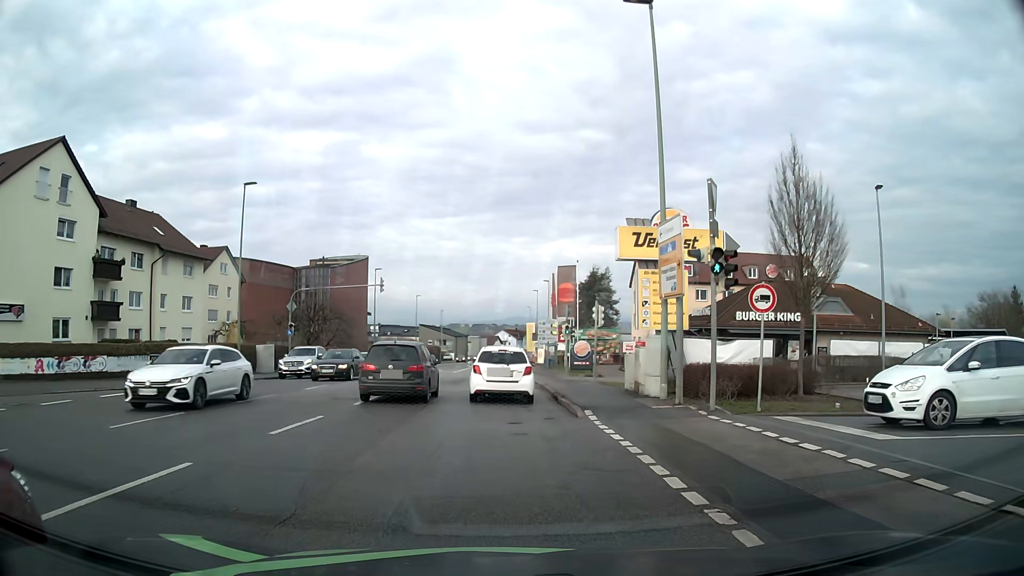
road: tertiary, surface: asphalt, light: Day
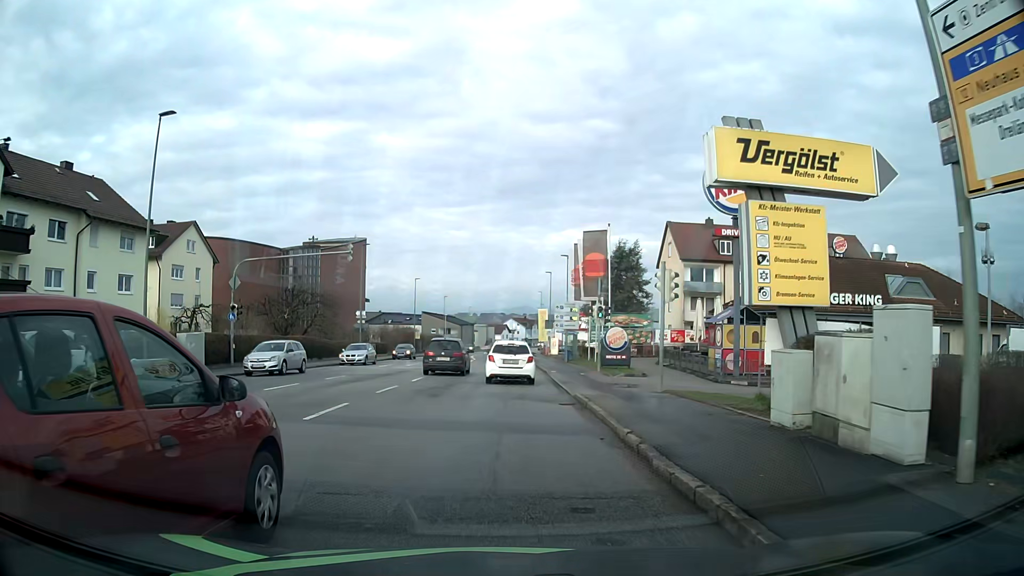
(-0.1, +11.1) m; 0°
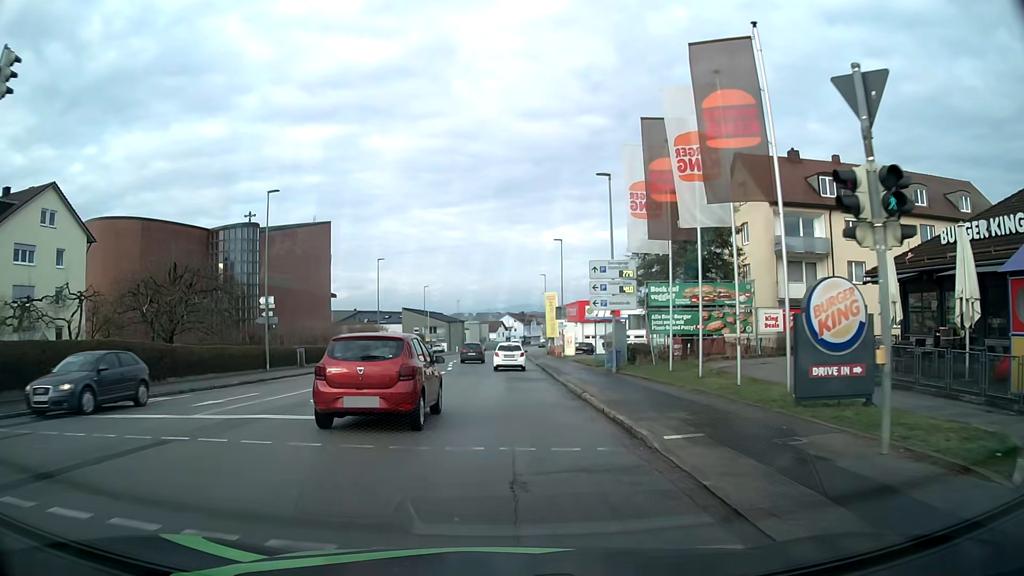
(-0.5, +24.4) m; -1°
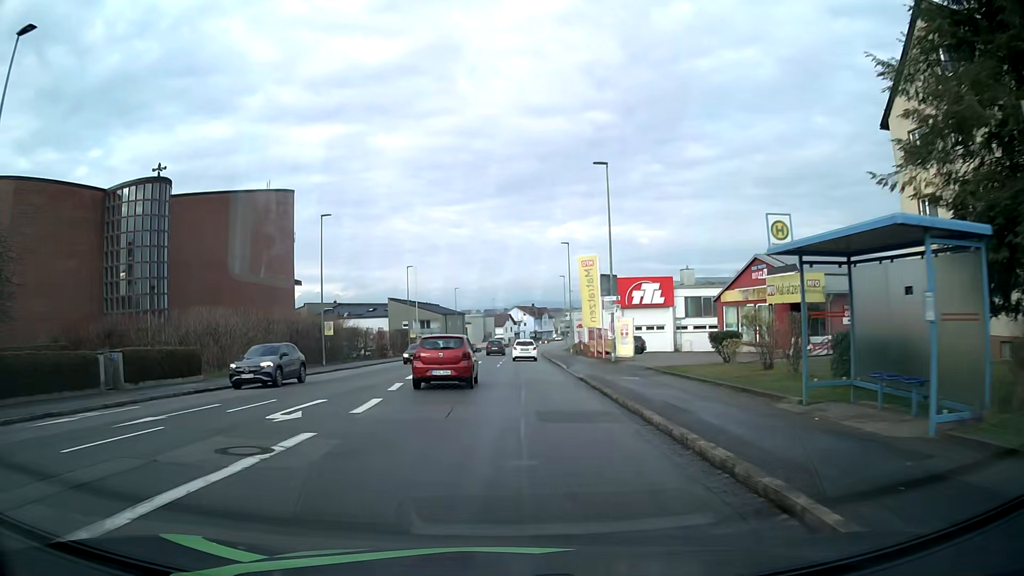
(-0.2, +24.6) m; -1°
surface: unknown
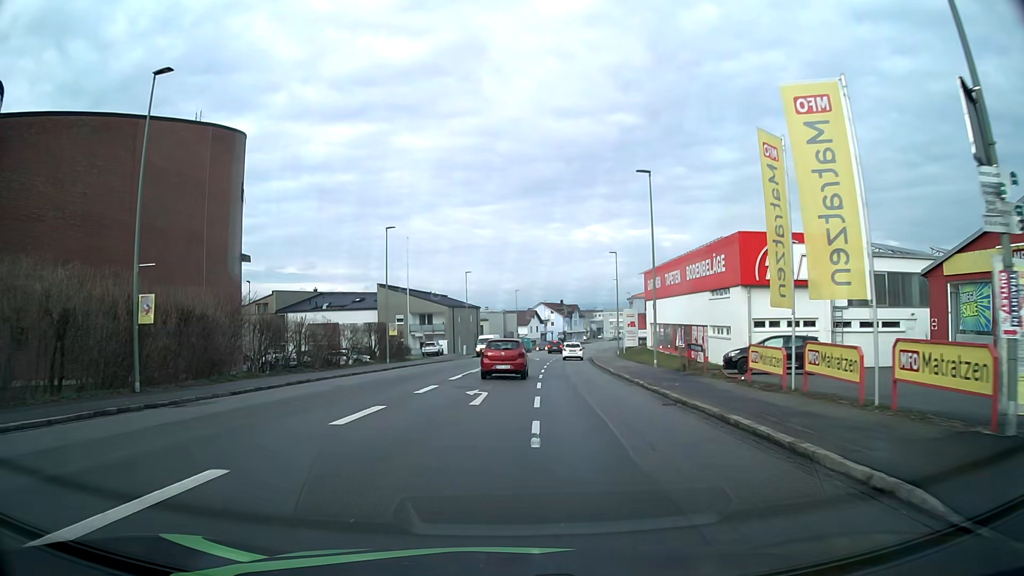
(-0.6, +27.4) m; -2°
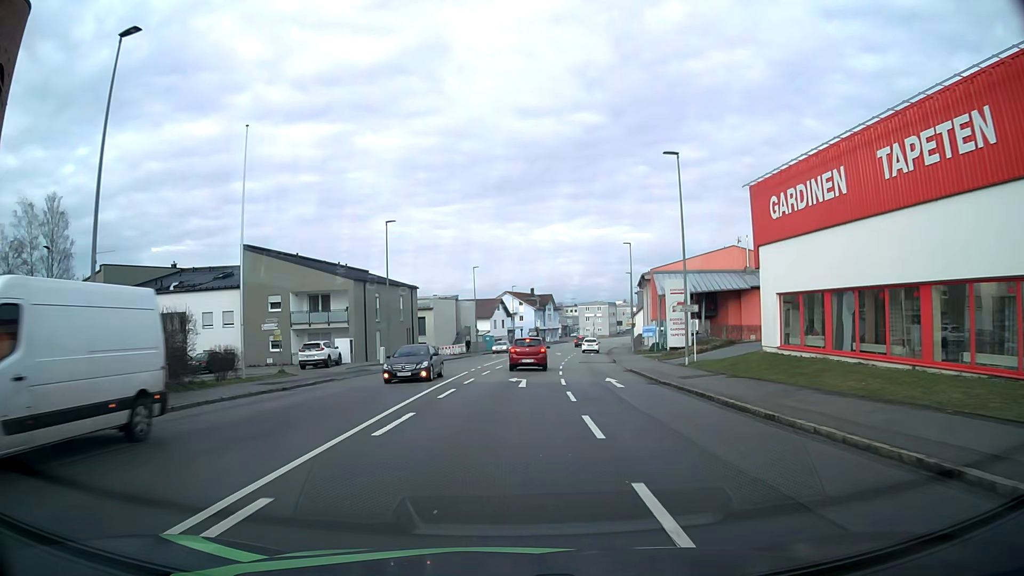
(+0.7, +35.6) m; +3°
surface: asphalt
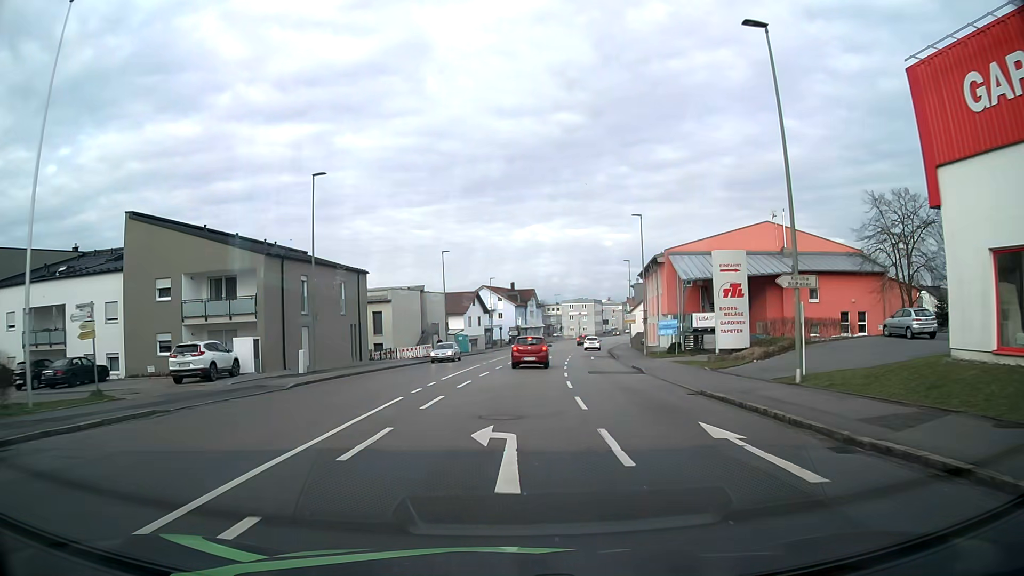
(+0.2, +14.5) m; +2°
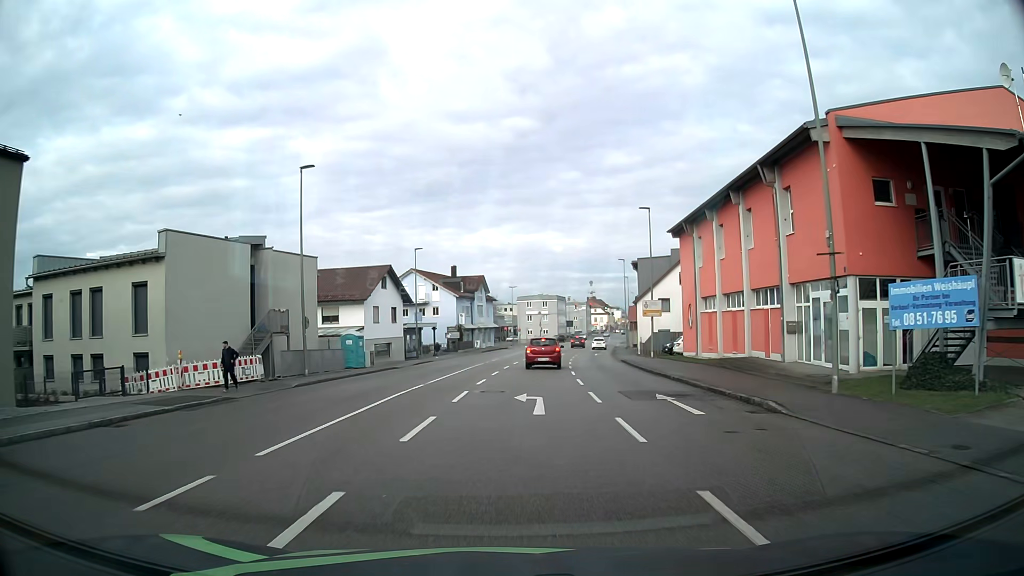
(+1.3, +34.6) m; +4°
(0, +10) (0, +20) (+1, +30) (+2, +40) (+3, +50) (+4, +60) (+5, +70) (+7, +80) (+9, +89) (+11, +99) m
